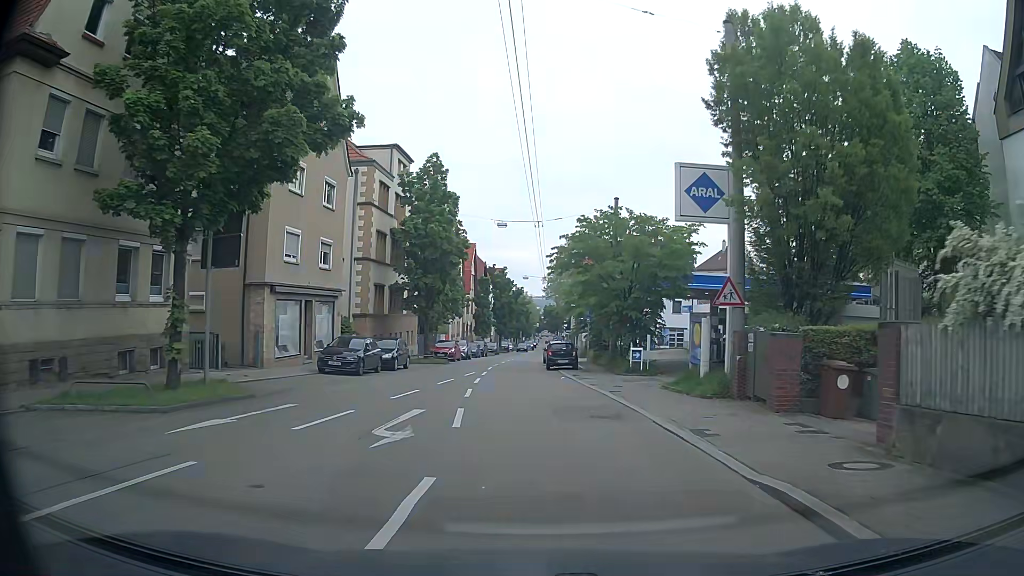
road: secondary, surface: asphalt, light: Day
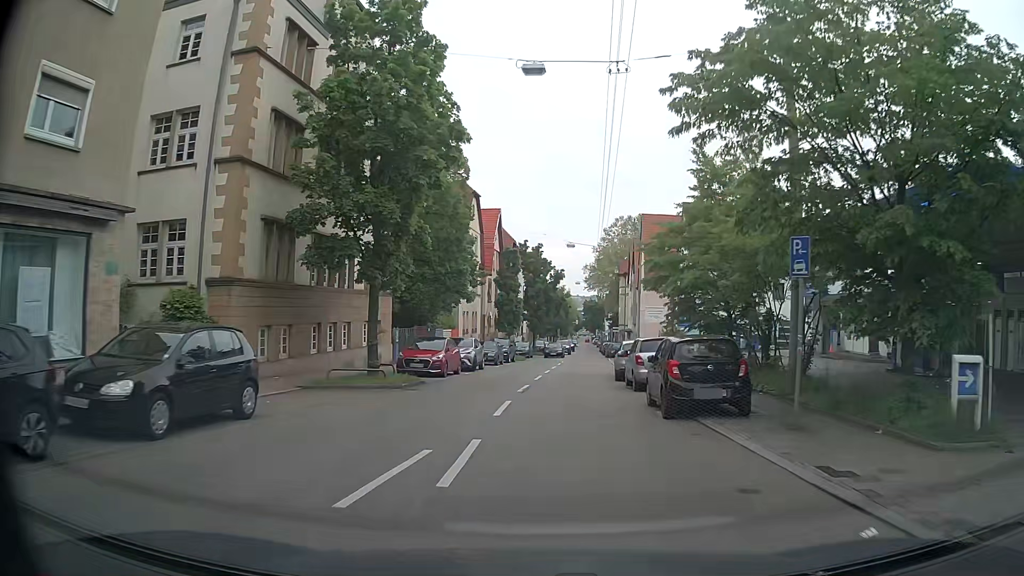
(-0.8, +22.5) m; -3°
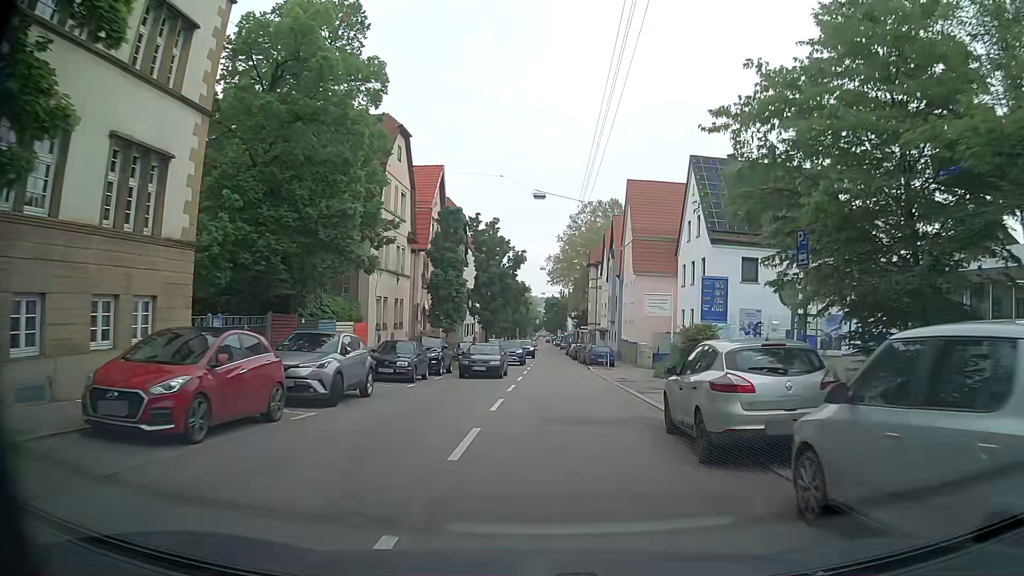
(+0.7, +16.5) m; +4°
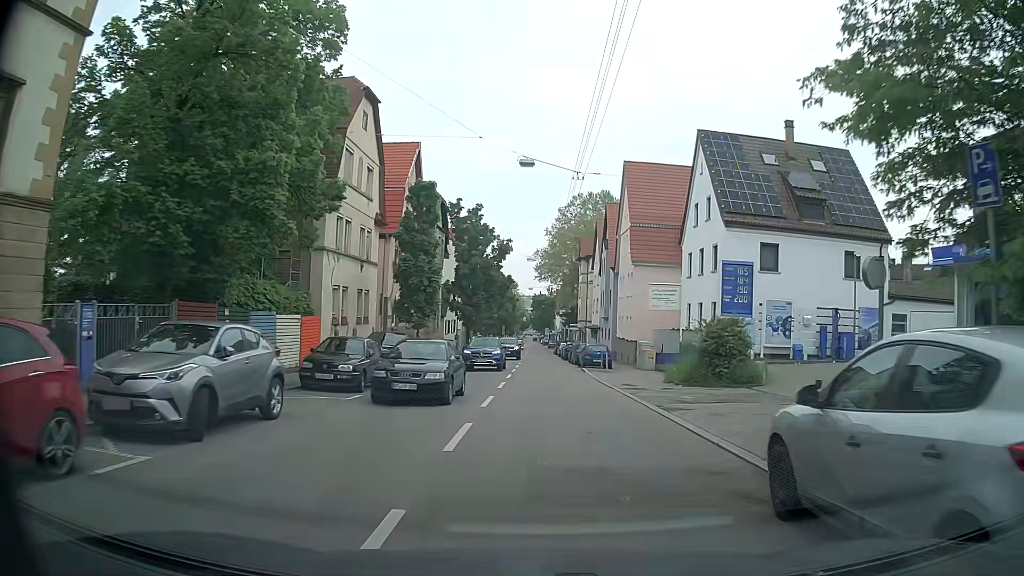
(+0.1, +5.4) m; +1°
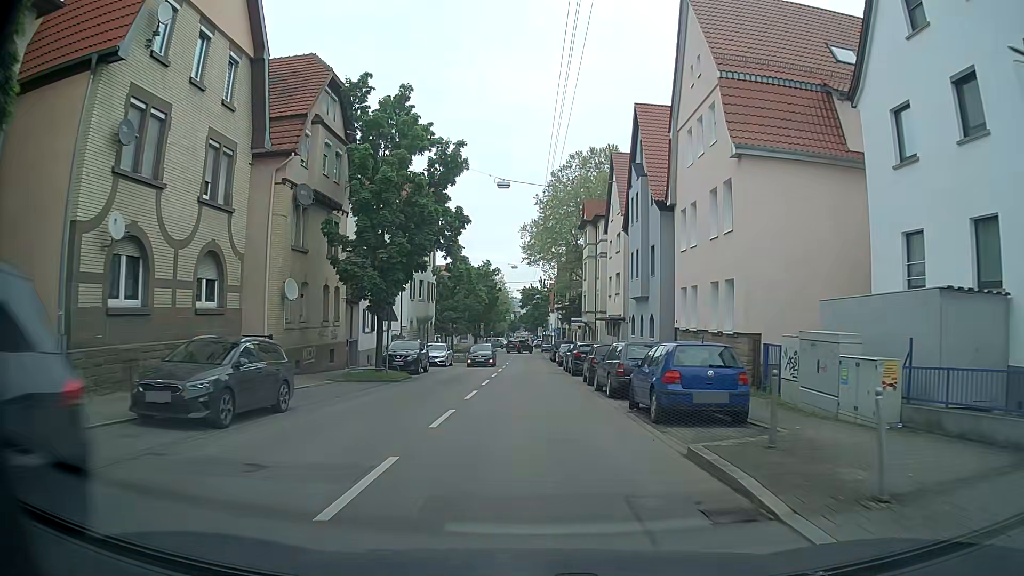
(+0.5, +27.0) m; +1°
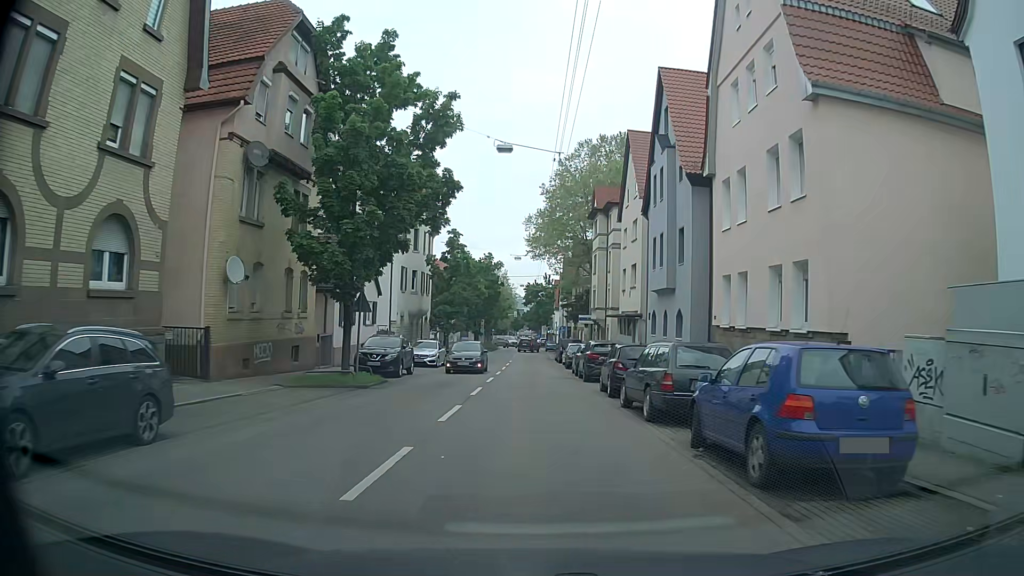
(-0.1, +5.3) m; -1°
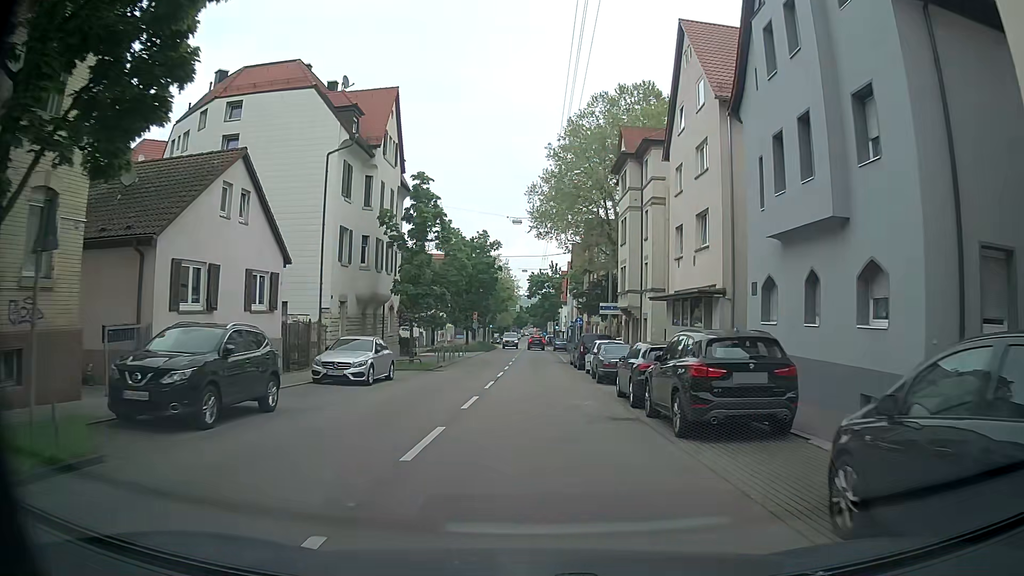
(0.0, +16.0) m; 0°
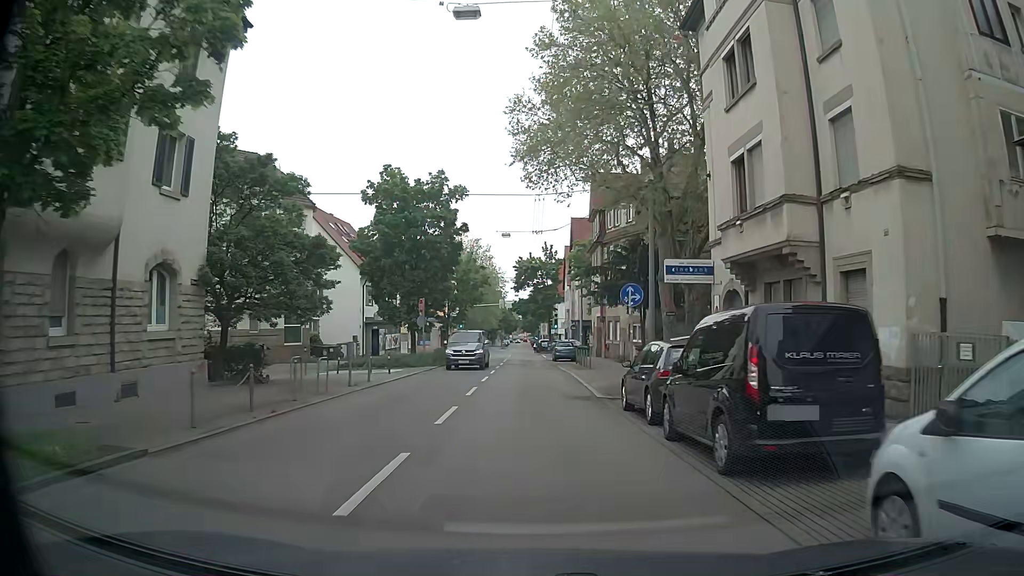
(+0.2, +26.5) m; +1°
